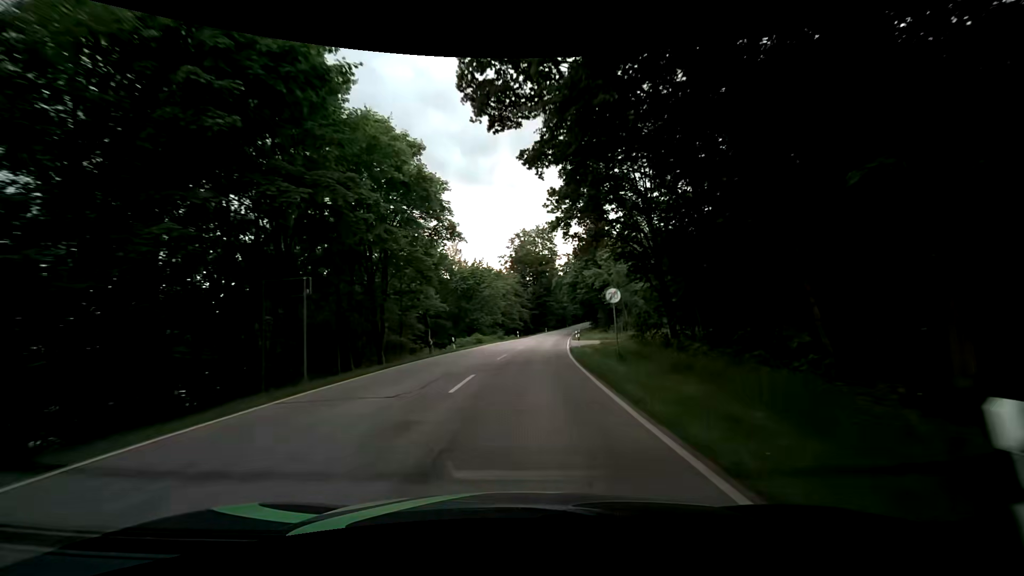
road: secondary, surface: asphalt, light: Day
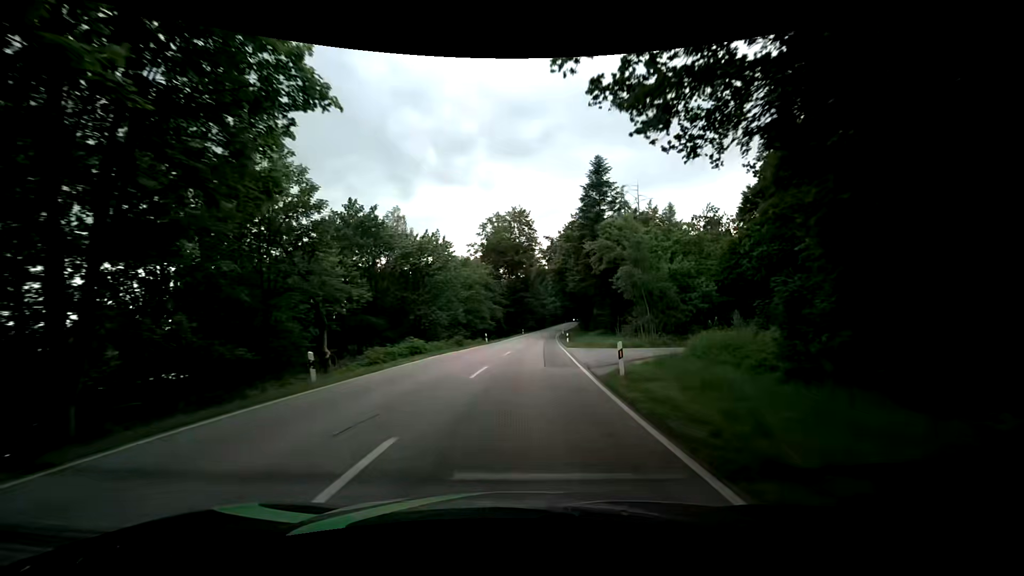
(+0.3, +20.3) m; +3°
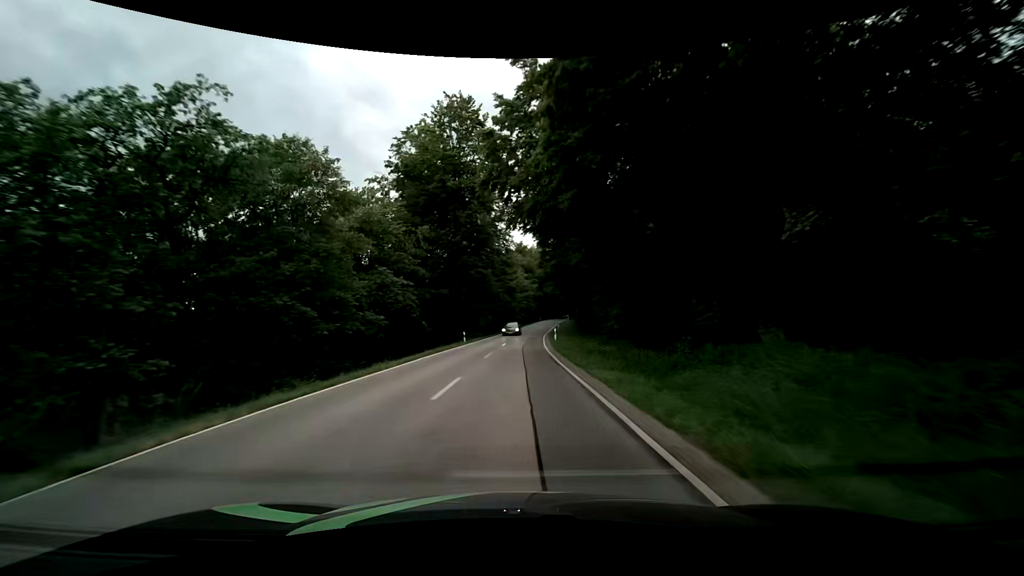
(+1.9, +52.4) m; +4°
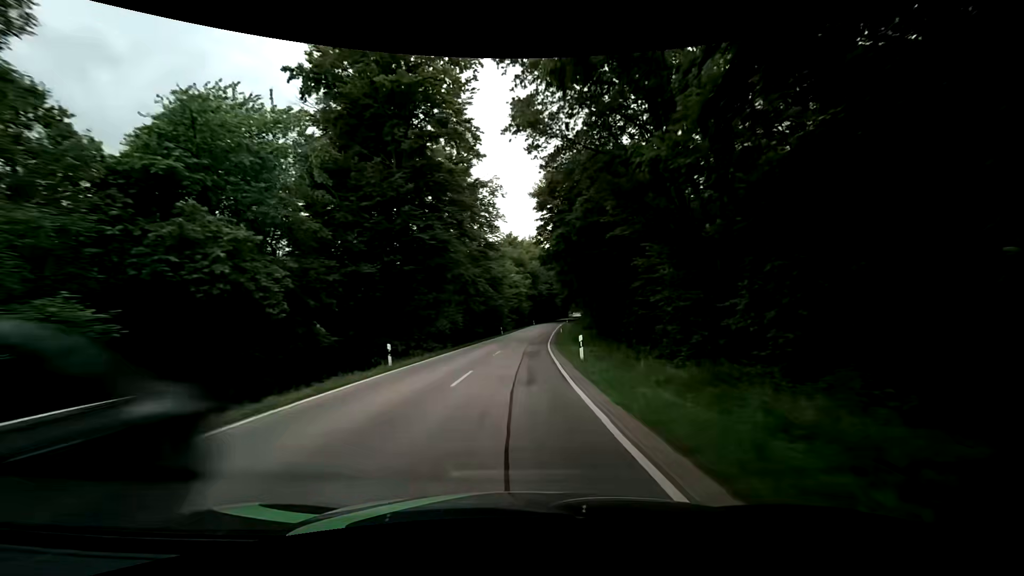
(+0.1, +21.5) m; +1°
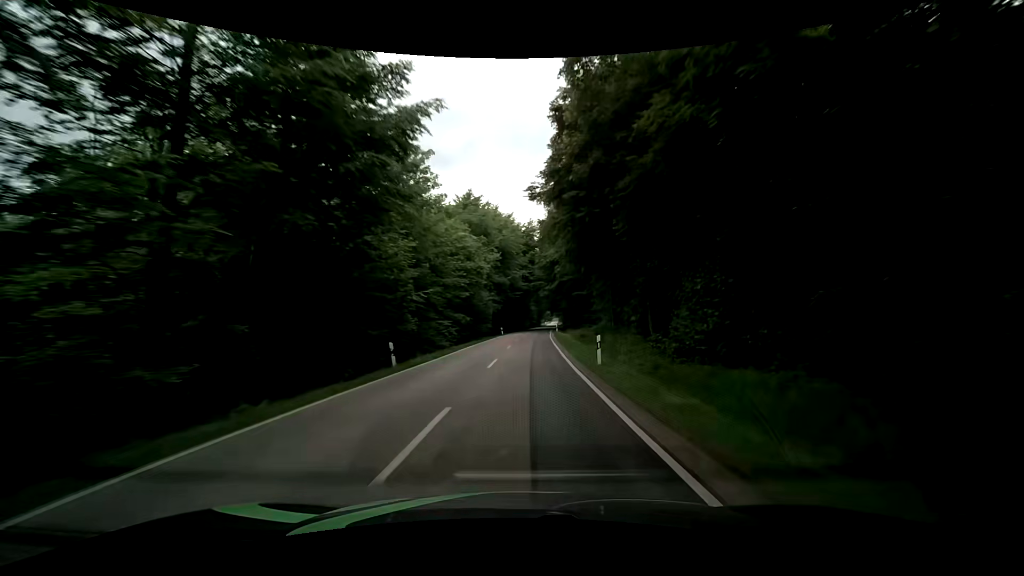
(+1.2, +43.1) m; +3°
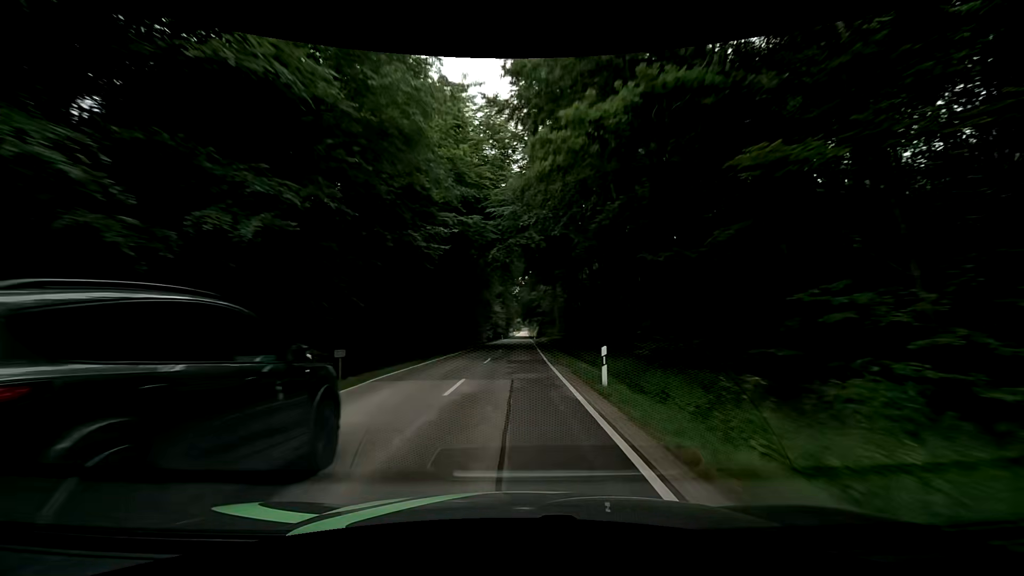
(+3.0, +53.2) m; +5°
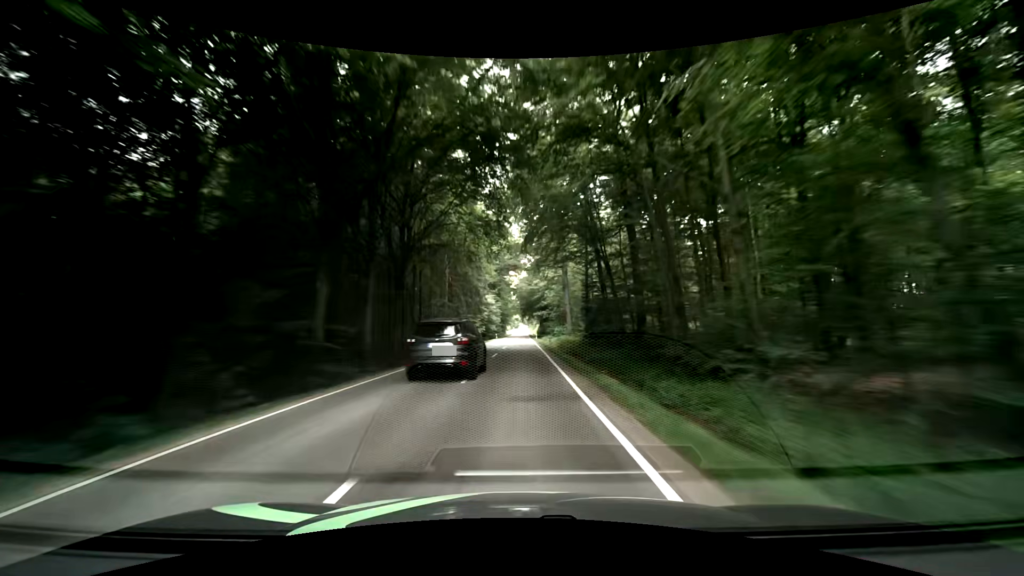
(-0.3, +21.0) m; 0°
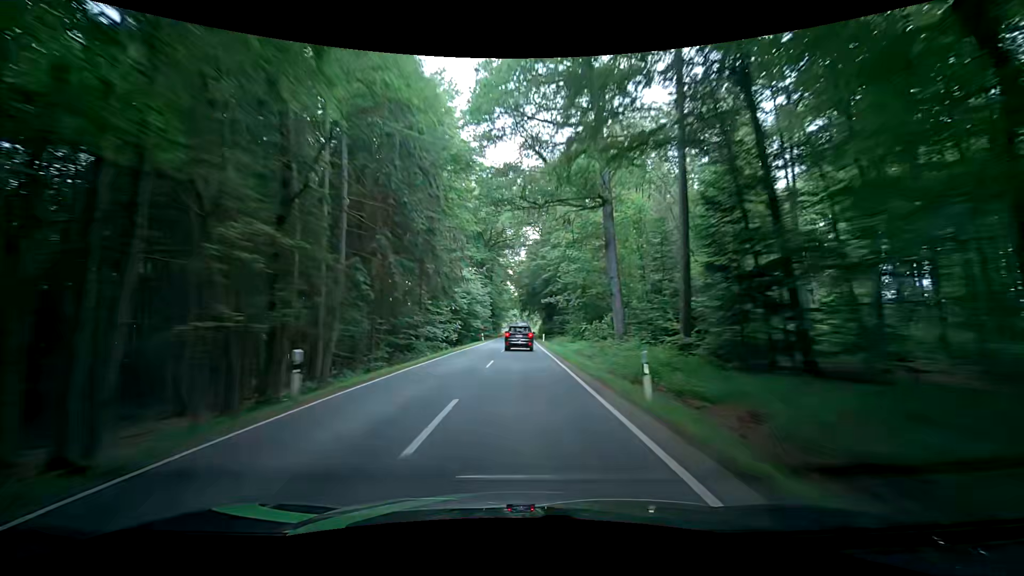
(-0.2, +31.4) m; -1°
(0, +10) (0, +20) (0, +30) (0, +40) (+1, +50) (+1, +60) (+1, +70) (+1, +80) (+2, +90) (+2, +100) m
